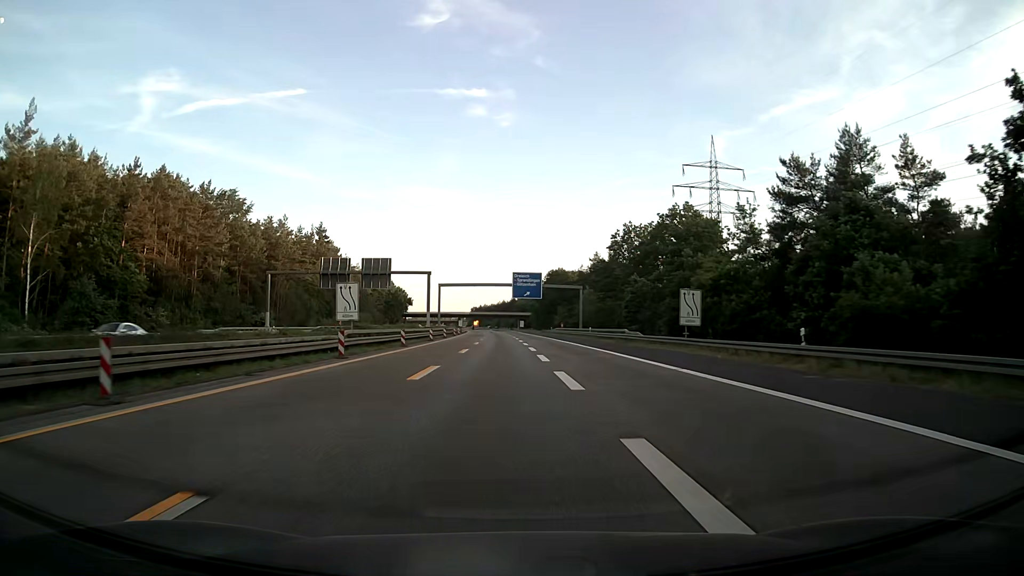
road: motorway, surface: asphalt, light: Day
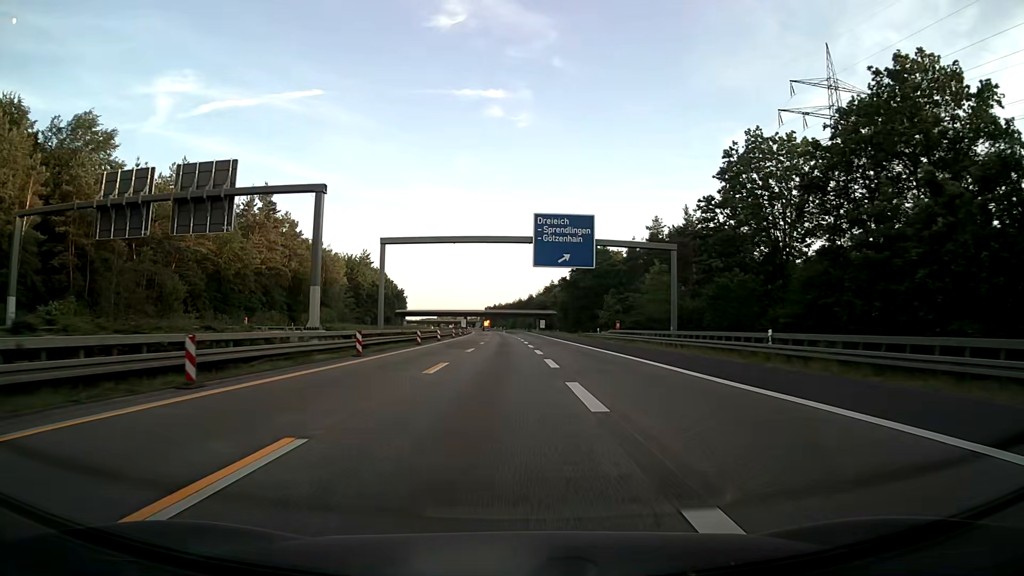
(-0.6, +51.5) m; -1°
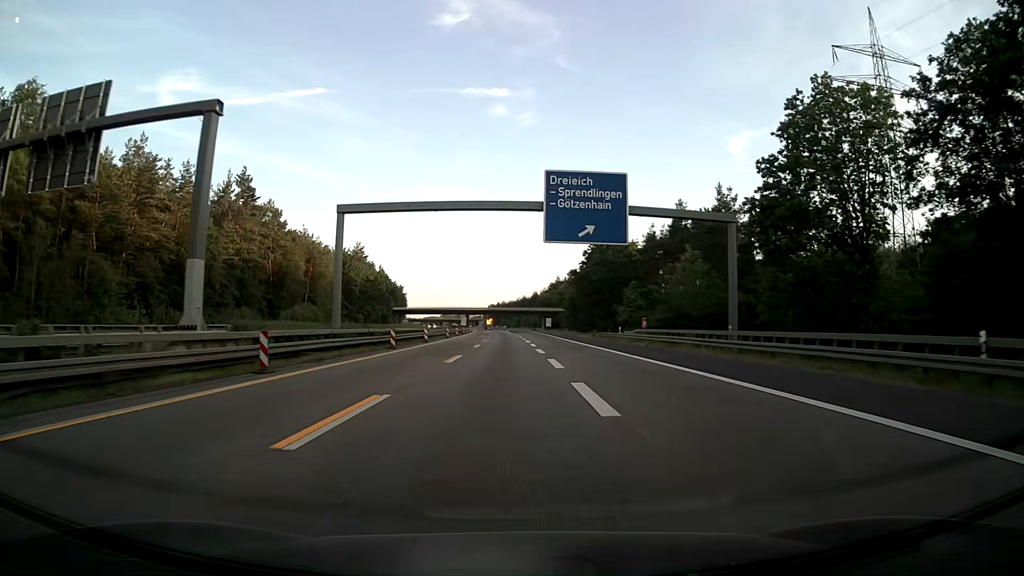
(-0.1, +12.8) m; 0°
(0, +10) (0, +20) (0, +30) (0, +40) (-1, +50) (-1, +60) (-1, +70) (-2, +80) (-3, +90) (-3, +100) m
